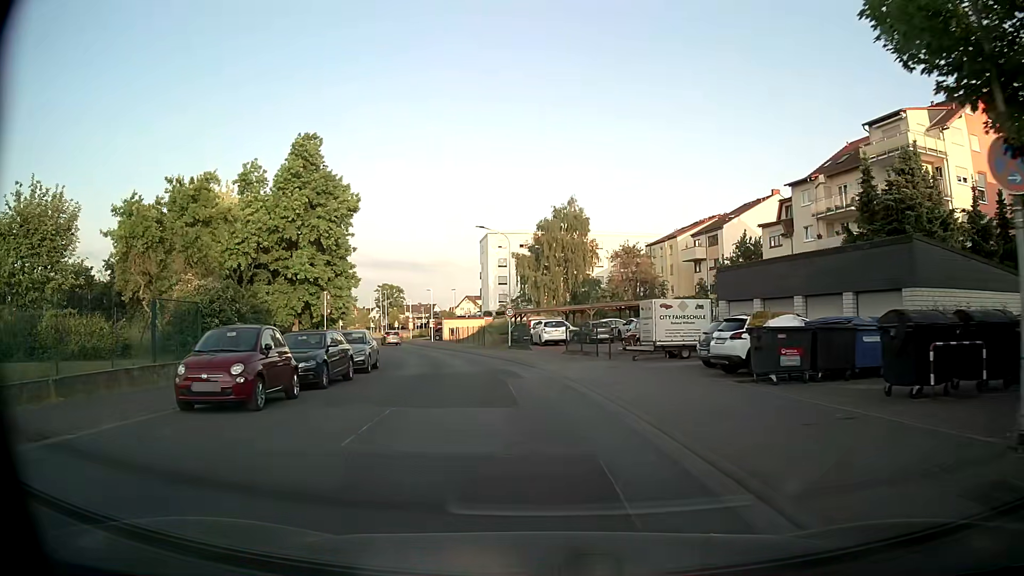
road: tertiary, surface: asphalt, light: Day
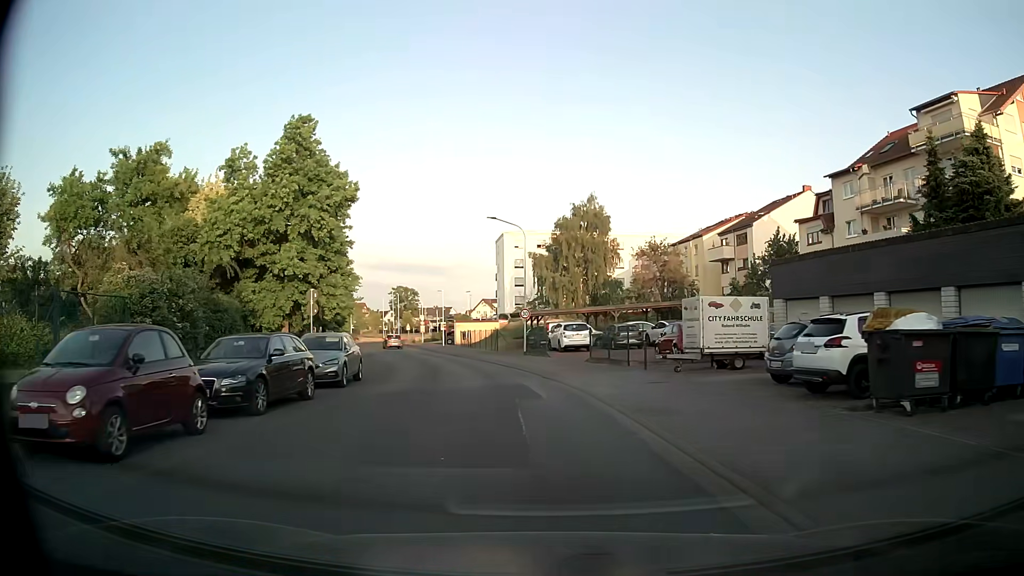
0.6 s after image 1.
(-0.1, +4.9) m; -2°
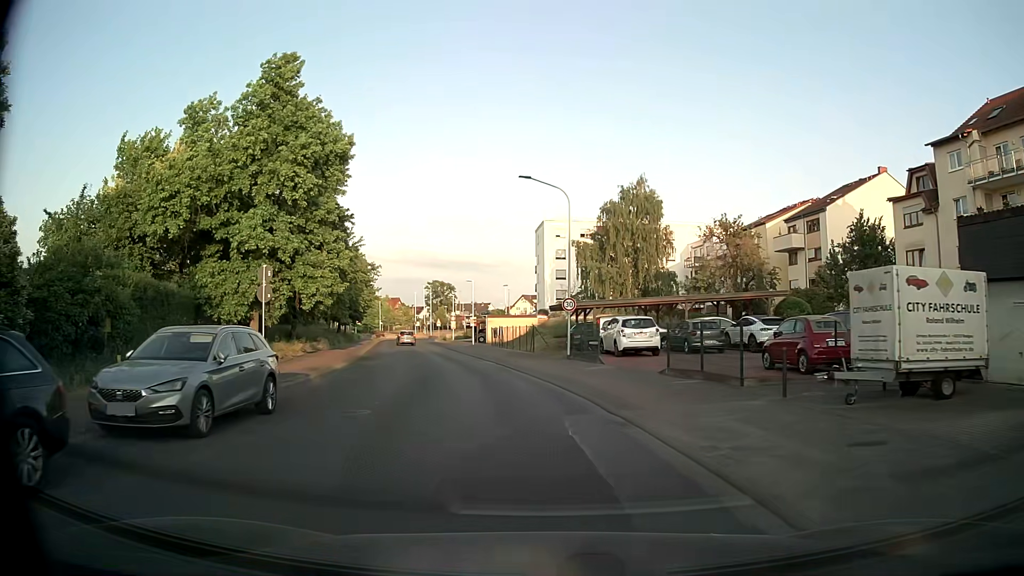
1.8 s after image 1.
(-0.3, +9.8) m; -4°
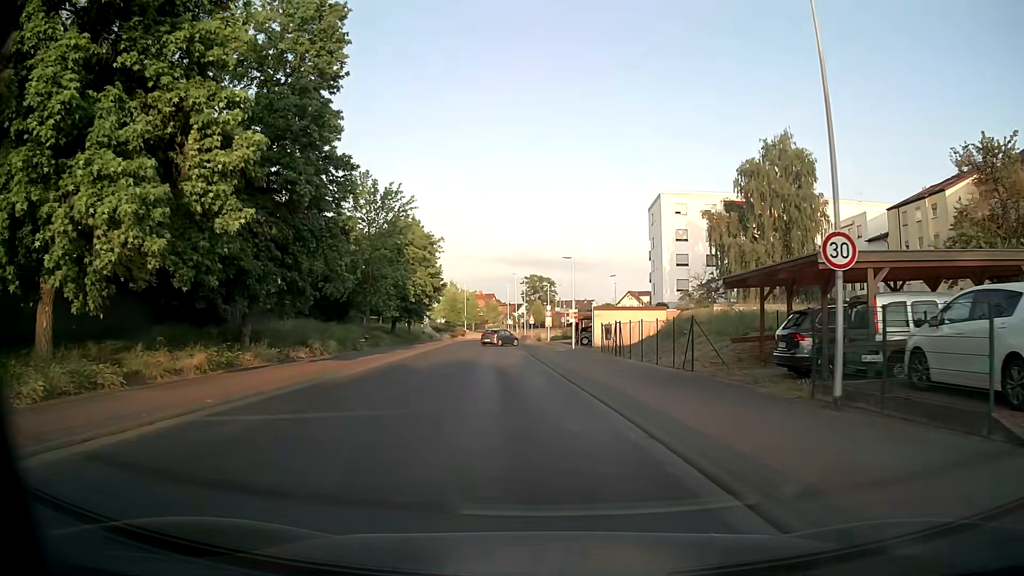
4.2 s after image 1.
(-1.4, +19.7) m; -8°
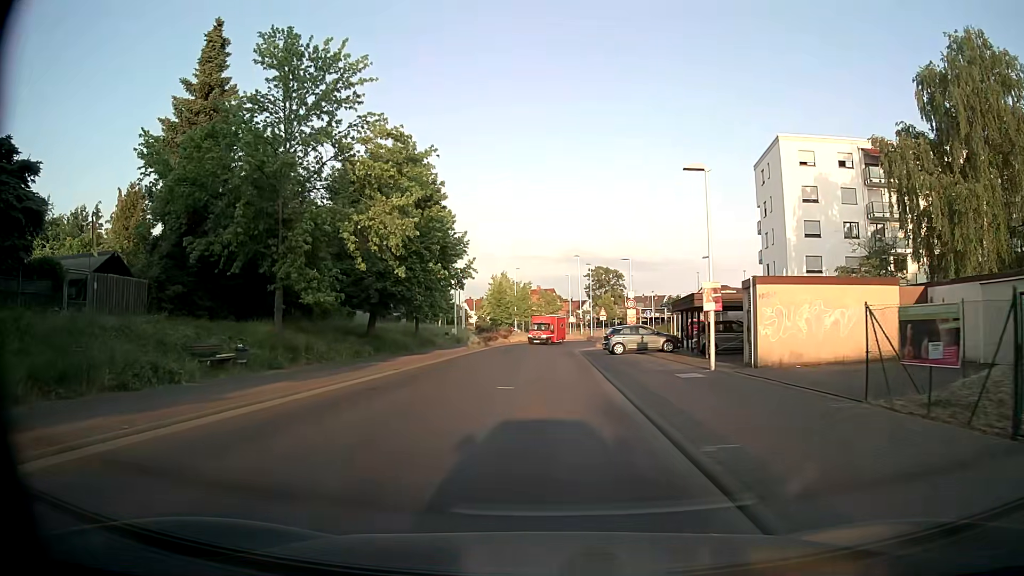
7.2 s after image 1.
(-1.0, +24.9) m; -5°
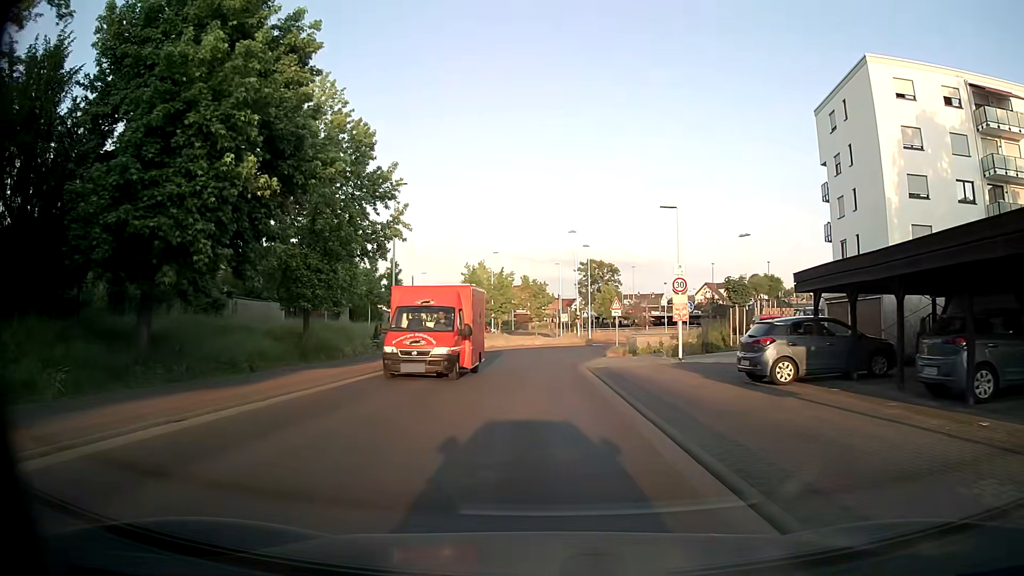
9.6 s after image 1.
(+0.2, +20.1) m; +1°
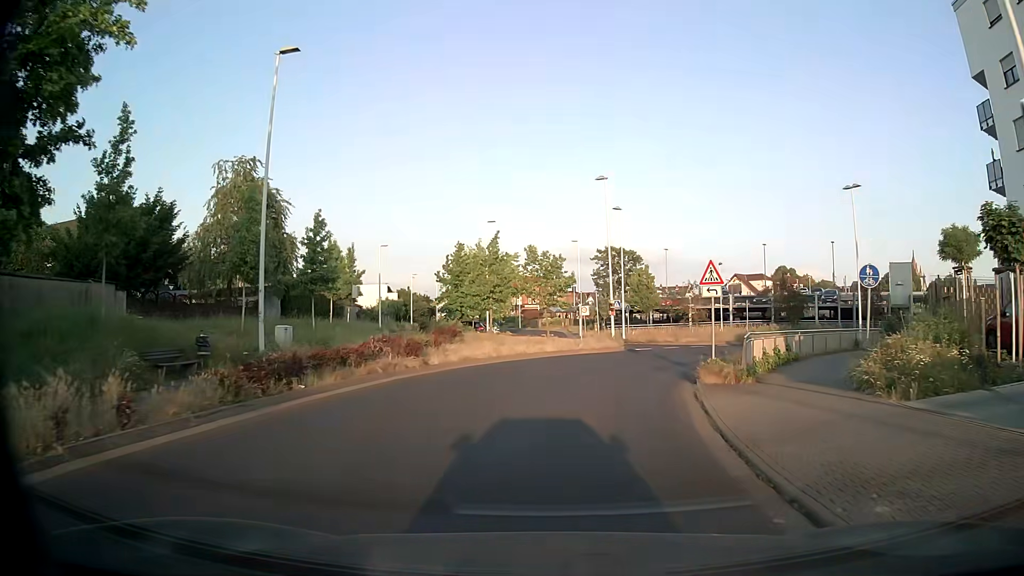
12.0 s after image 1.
(-0.2, +20.3) m; -1°
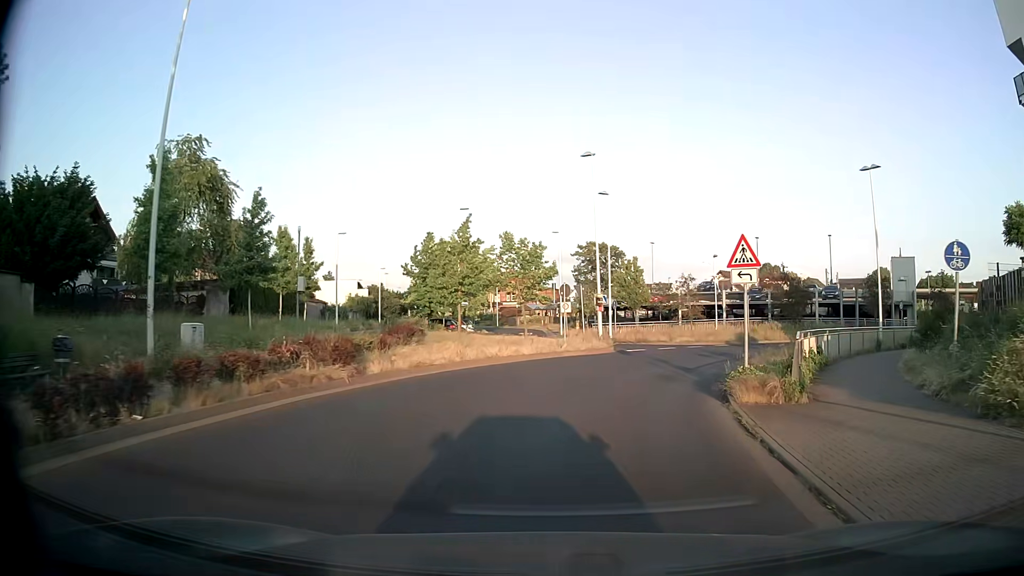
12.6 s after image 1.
(+0.1, +5.1) m; +2°
(+1, +10) (+3, +20) (+7, +29) (+13, +36) (+21, +42) (+31, +46) (+41, +47) (+51, +48) (+60, +50) (+70, +53) m
